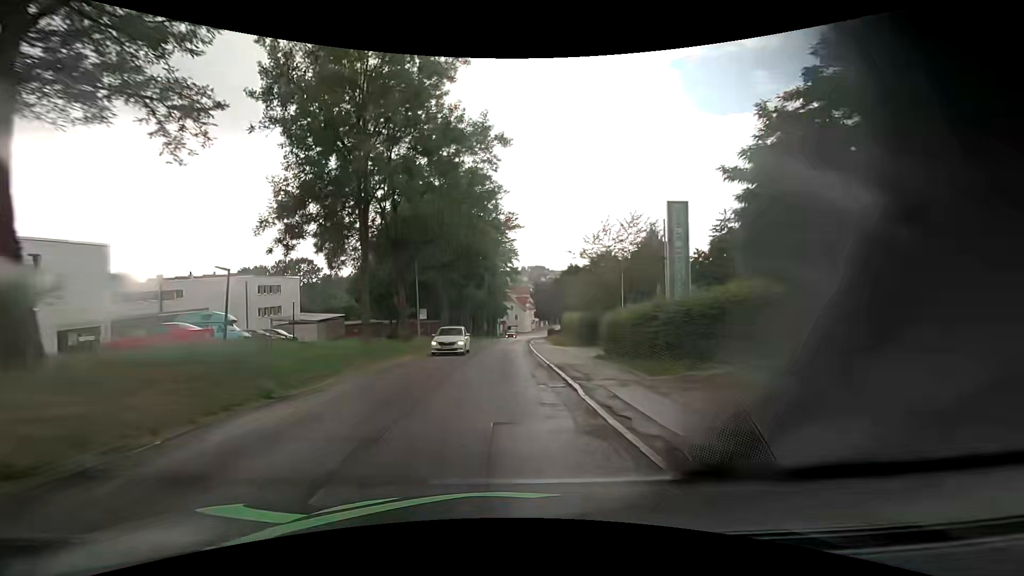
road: secondary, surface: asphalt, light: Day
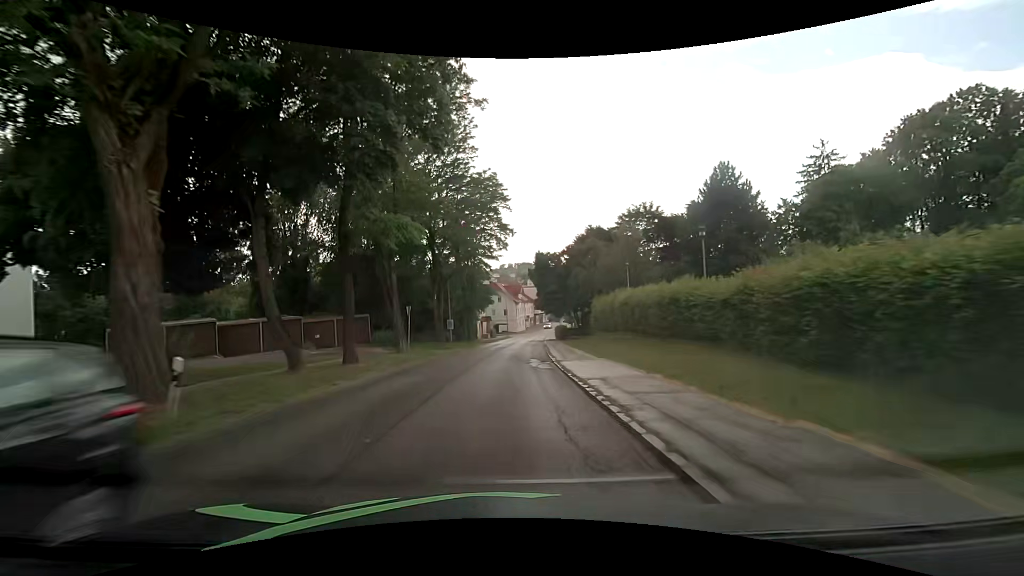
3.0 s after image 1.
(+0.3, +40.7) m; +1°
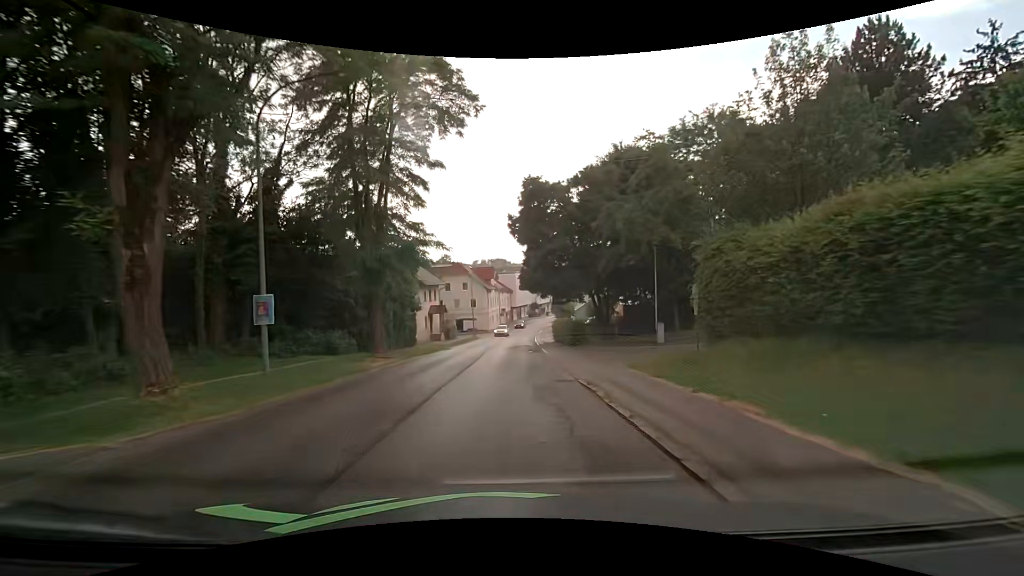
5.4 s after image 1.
(+1.0, +32.0) m; +4°
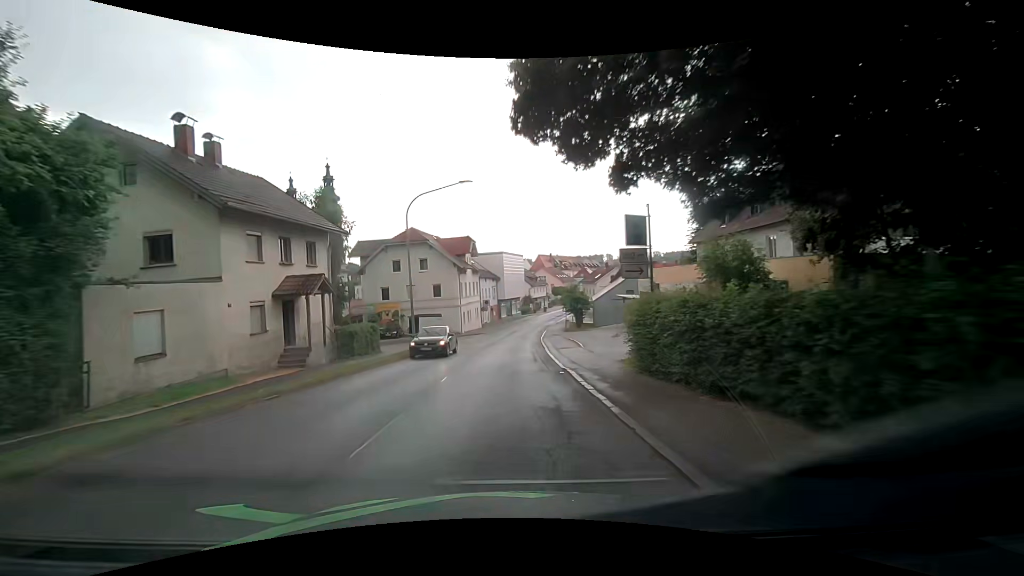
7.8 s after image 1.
(+0.6, +31.6) m; +2°
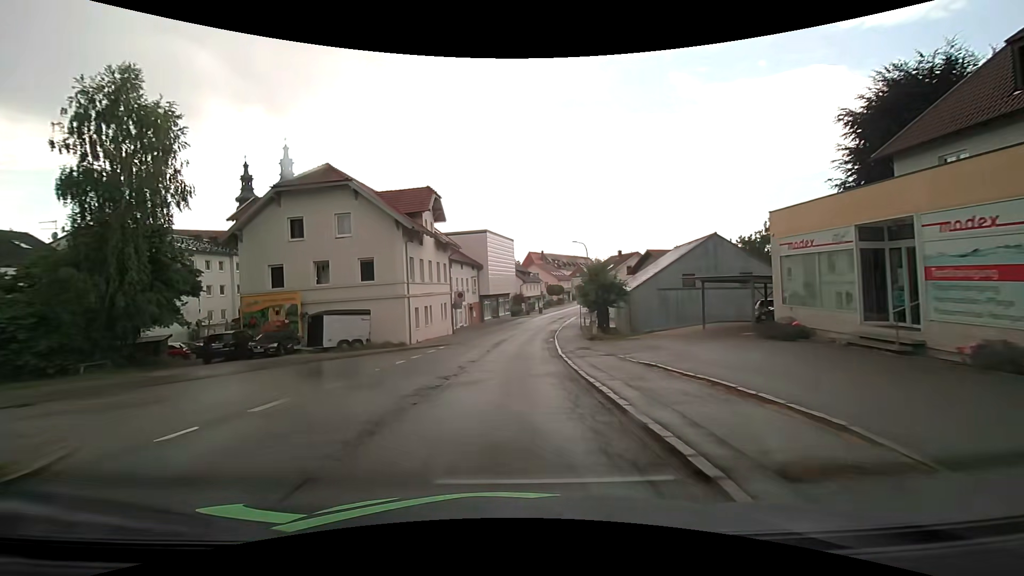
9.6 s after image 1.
(0.0, +23.6) m; +1°
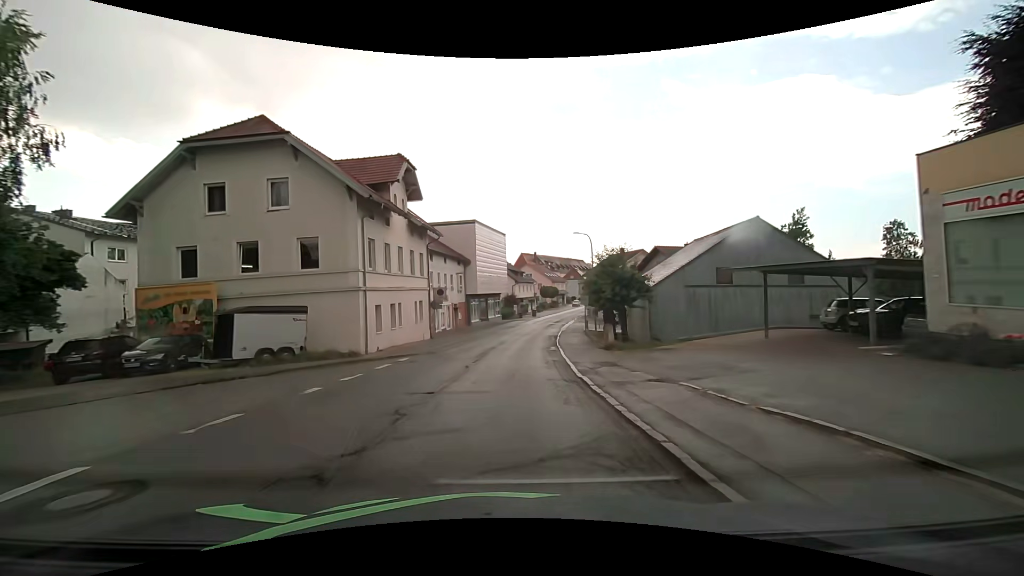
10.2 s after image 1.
(+0.1, +7.9) m; +1°
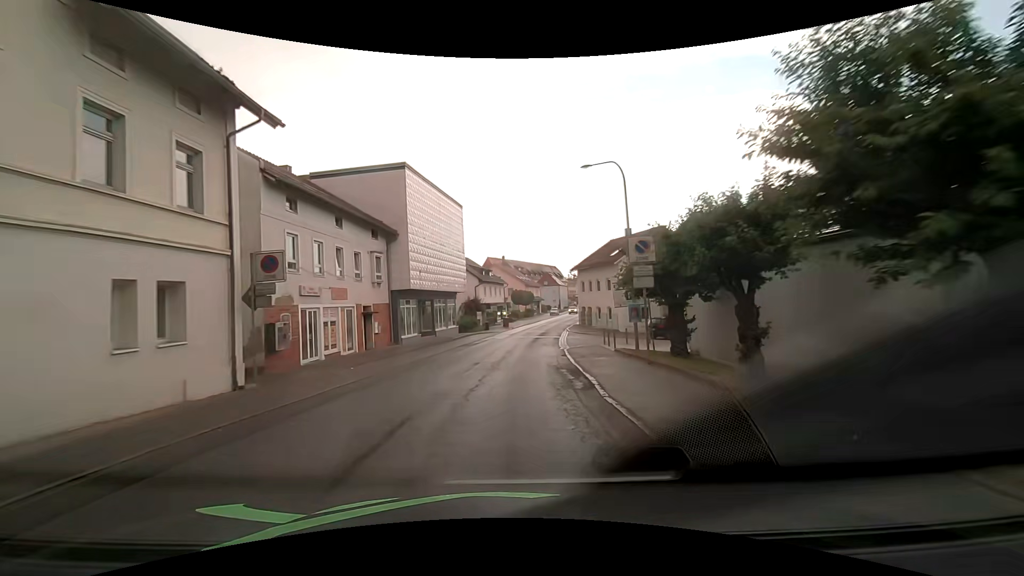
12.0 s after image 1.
(+0.7, +23.1) m; +4°
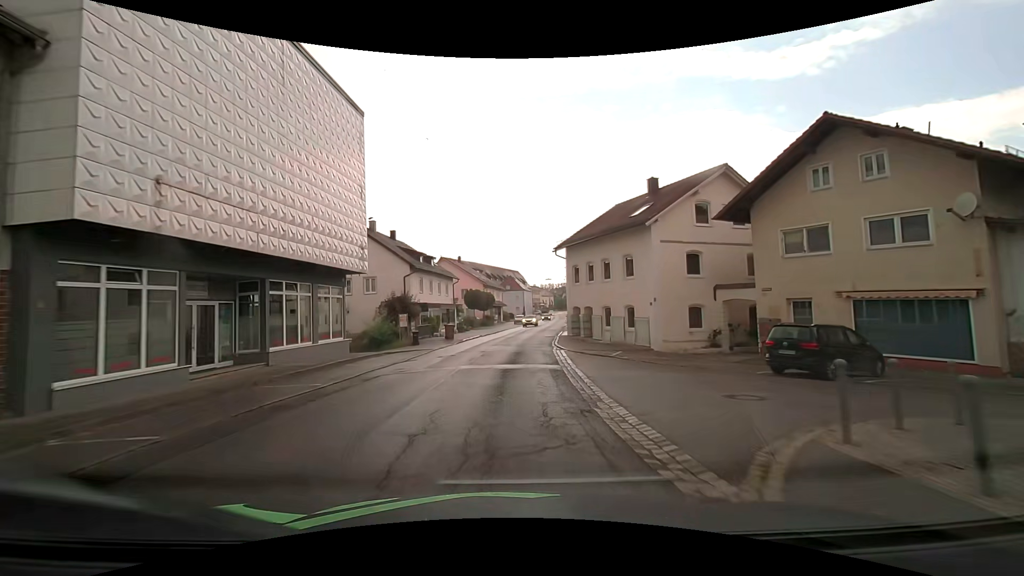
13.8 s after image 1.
(+1.0, +22.4) m; +5°
(0, +10) (+1, +20) (+1, +30) (+2, +40) (+4, +50) (+5, +60) (+6, +70) (+8, +80) (+9, +89) (+10, +99) m
